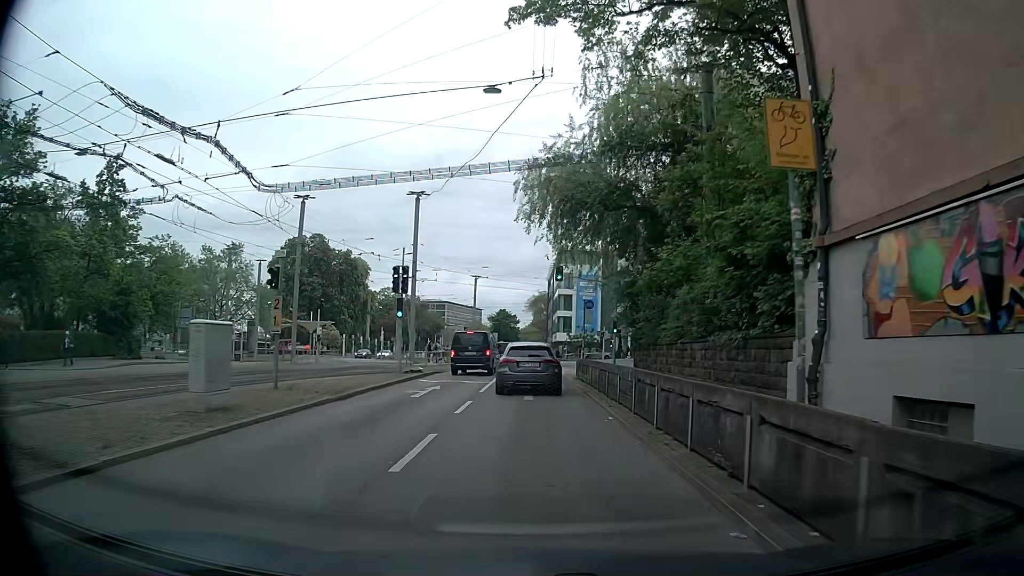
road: tertiary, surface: asphalt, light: Day
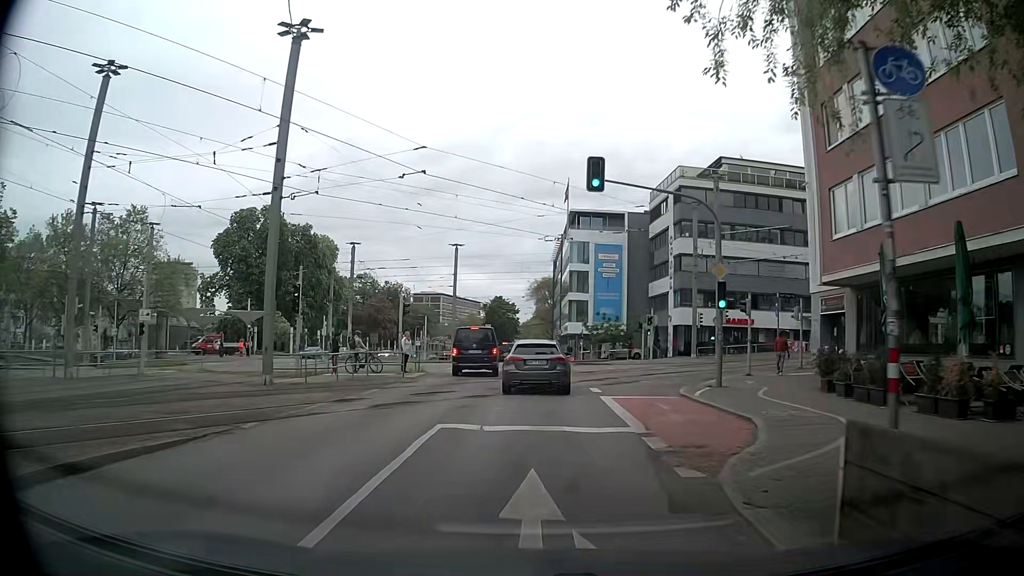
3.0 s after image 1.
(-0.3, +25.1) m; 0°
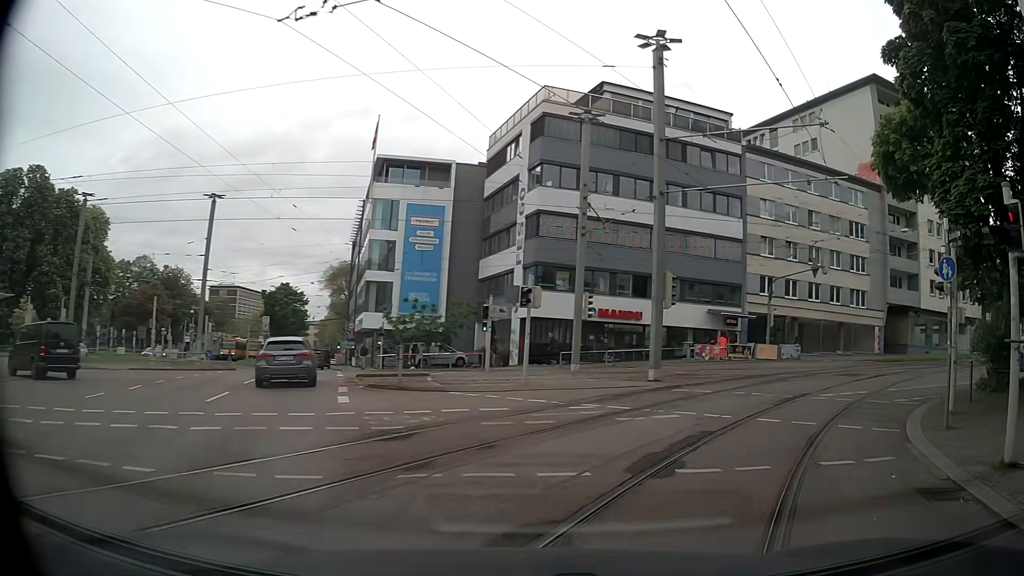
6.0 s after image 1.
(+0.8, +20.8) m; +14°
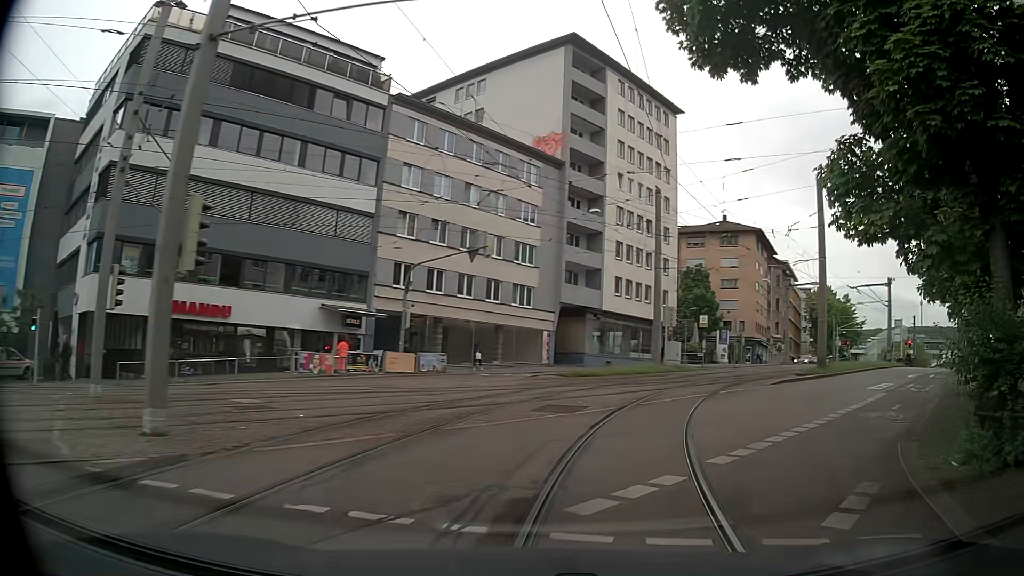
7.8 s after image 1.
(+3.4, +11.3) m; +33°
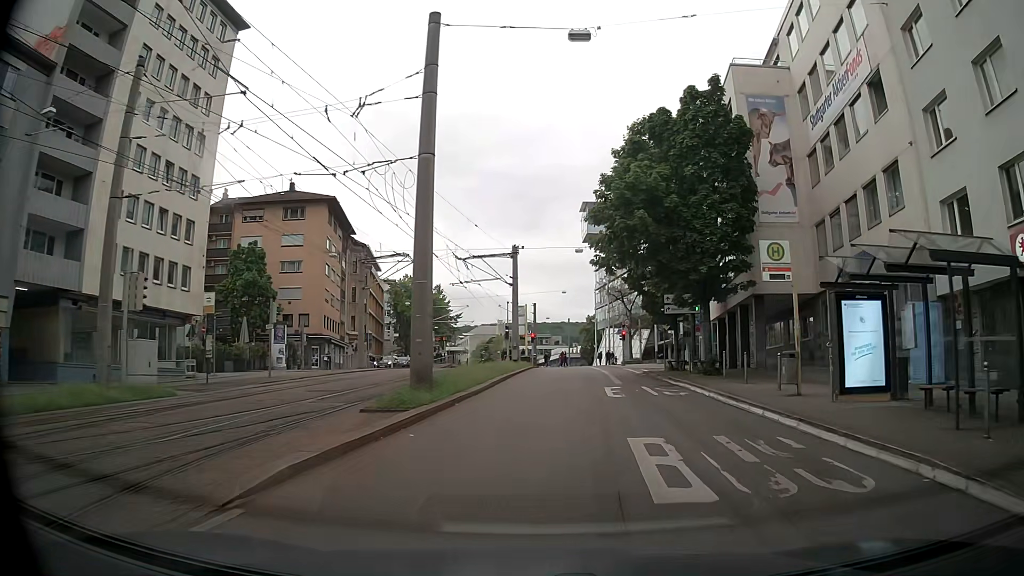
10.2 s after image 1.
(+6.6, +17.8) m; +37°
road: secondary
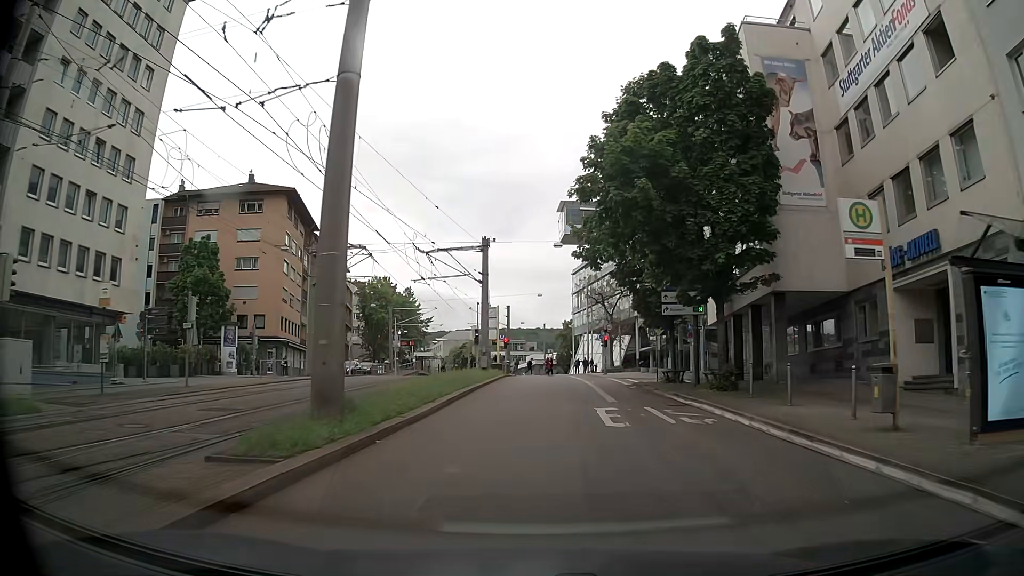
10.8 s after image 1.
(-0.1, +5.5) m; +1°
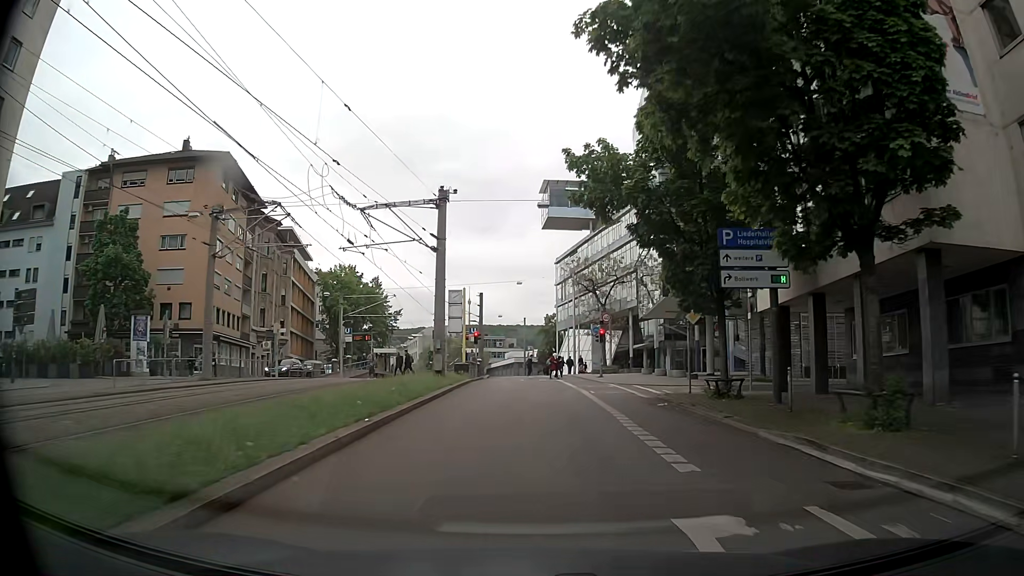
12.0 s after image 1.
(+0.3, +11.1) m; +1°
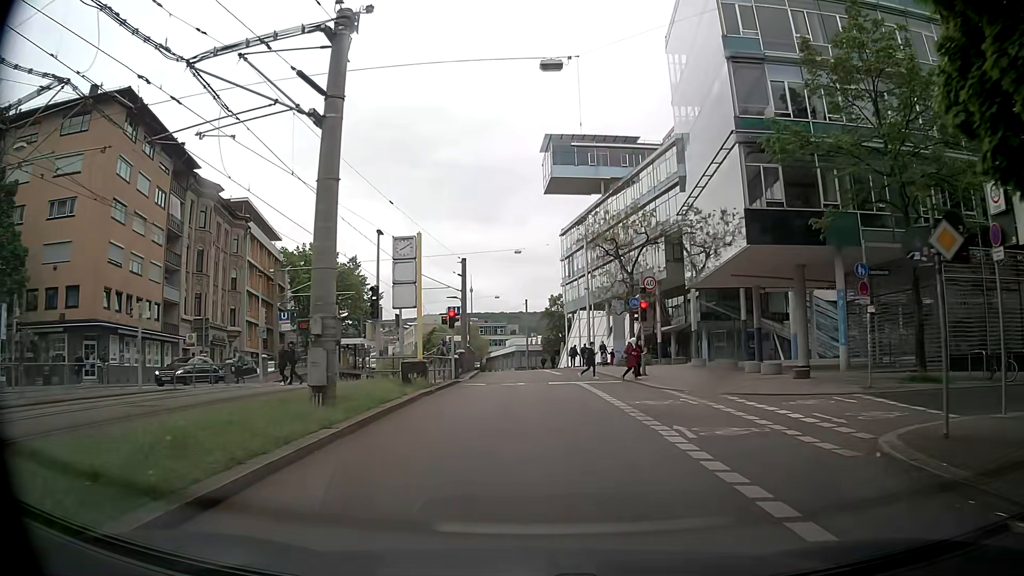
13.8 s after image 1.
(+0.3, +15.0) m; +2°
